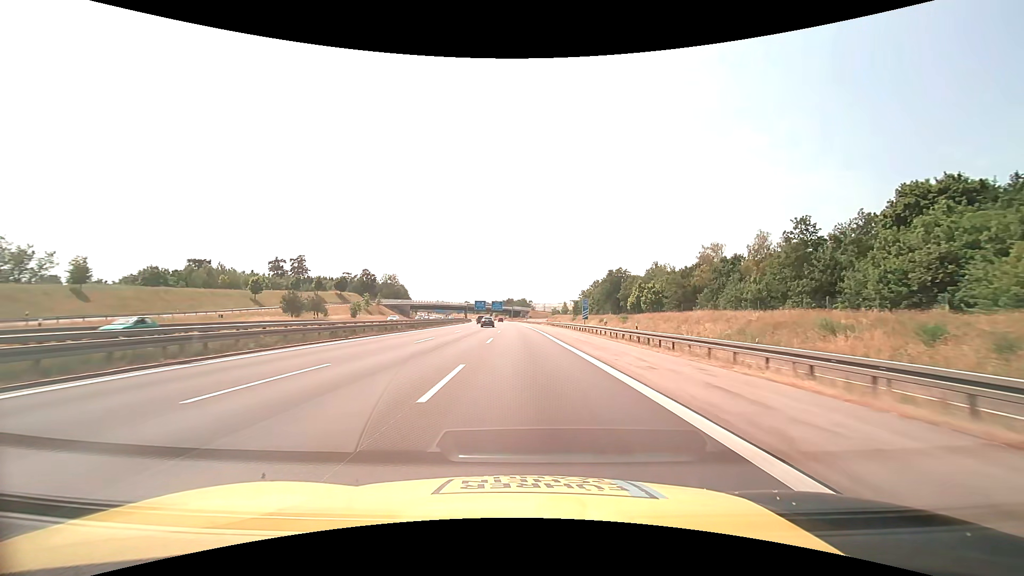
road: motorway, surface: asphalt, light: Day
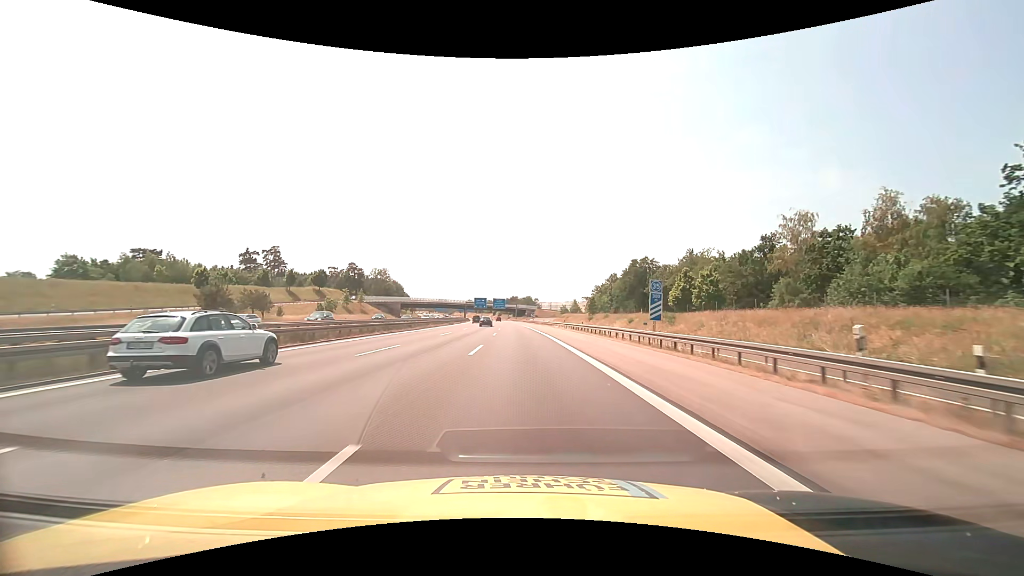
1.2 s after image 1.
(-0.1, +26.7) m; -1°
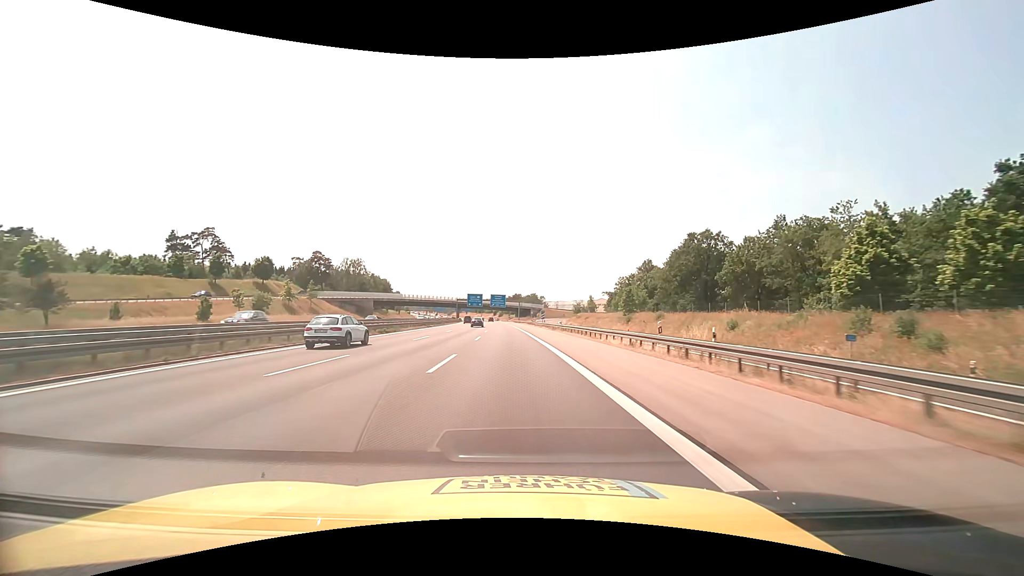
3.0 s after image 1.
(-0.1, +41.8) m; 0°
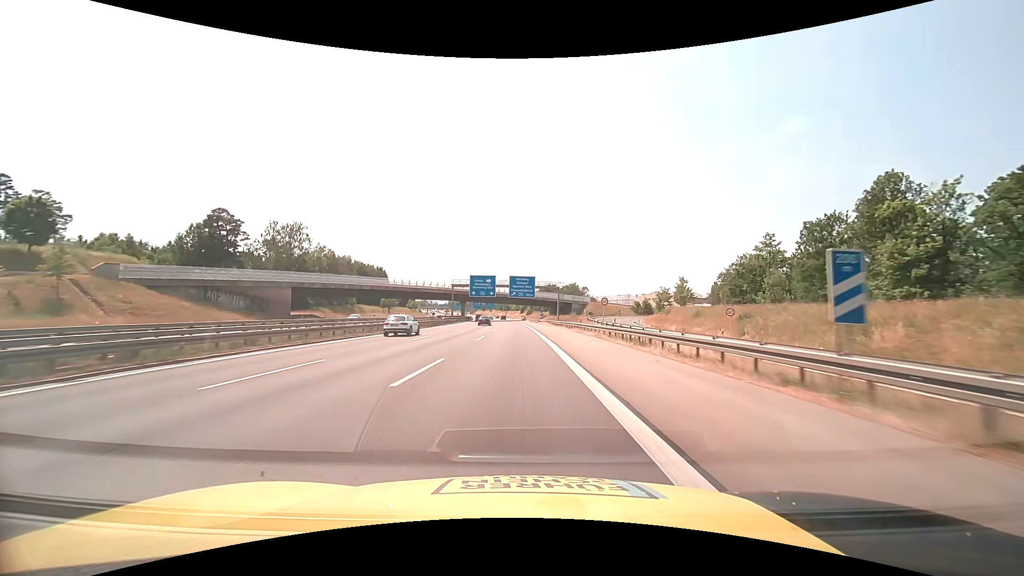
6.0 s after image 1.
(-2.4, +75.5) m; -4°
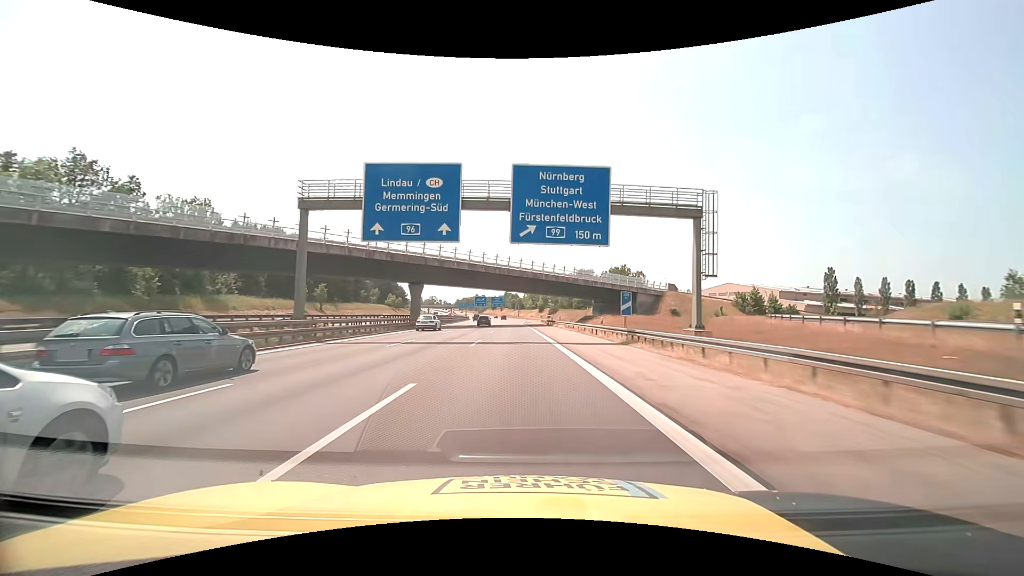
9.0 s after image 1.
(-1.5, +78.0) m; -2°
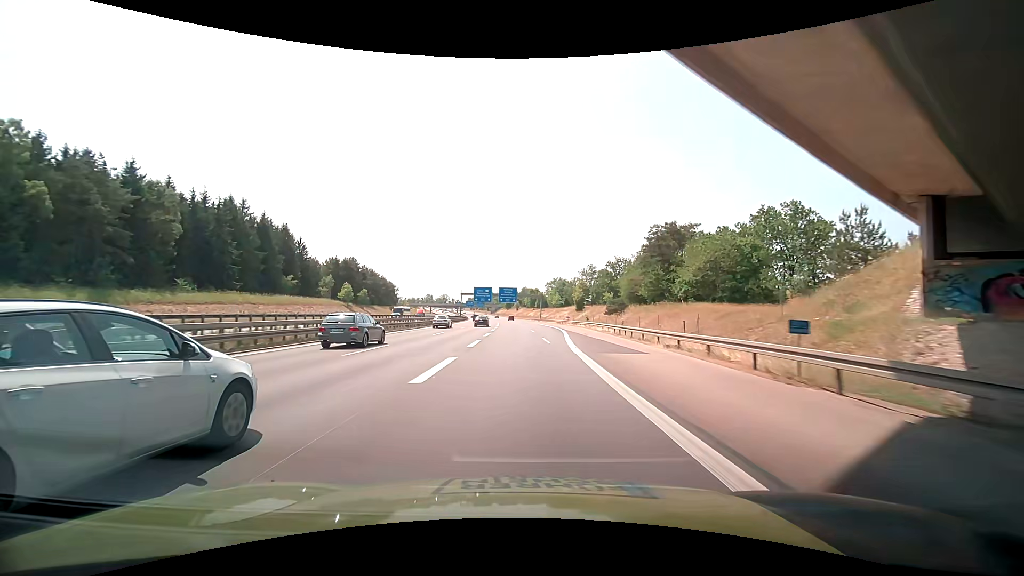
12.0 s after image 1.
(-1.6, +78.6) m; -2°
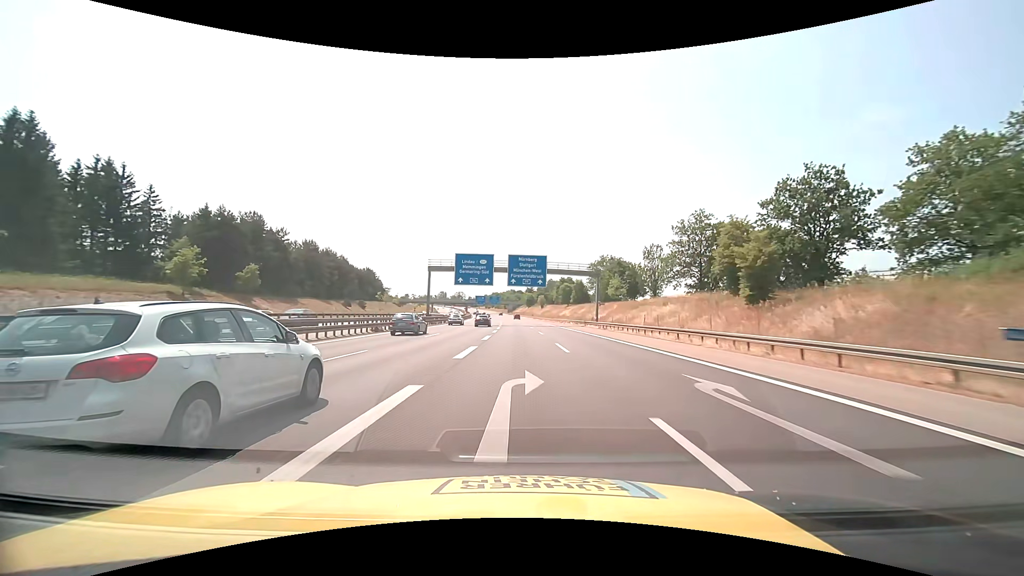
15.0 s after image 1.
(-2.6, +78.6) m; -3°
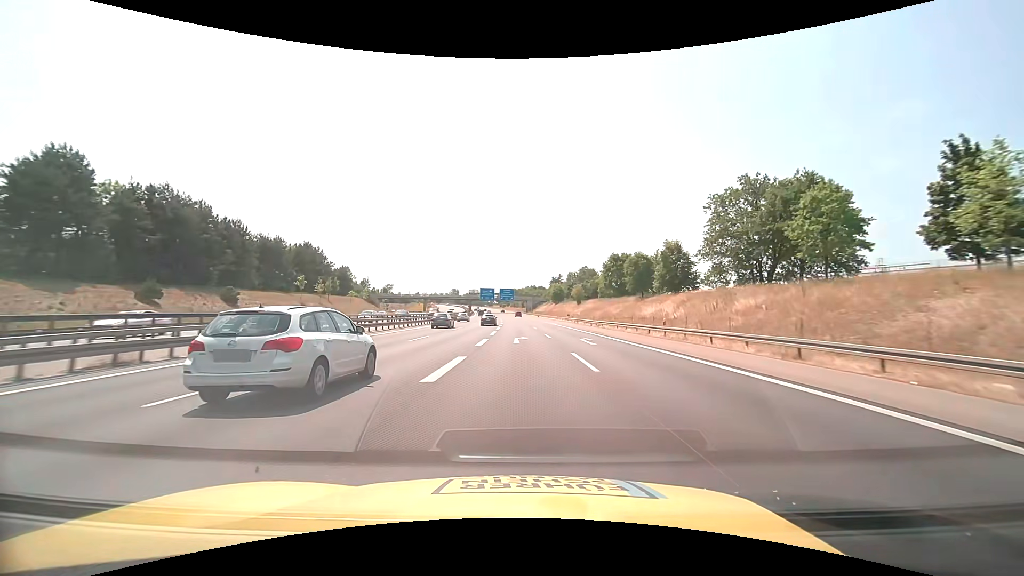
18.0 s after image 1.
(-1.5, +77.4) m; -3°
(0, +10) (0, +20) (0, +30) (0, +40) (0, +50) (0, +60) (-1, +70) (-1, +80) (-1, +90) (-2, +100) m
